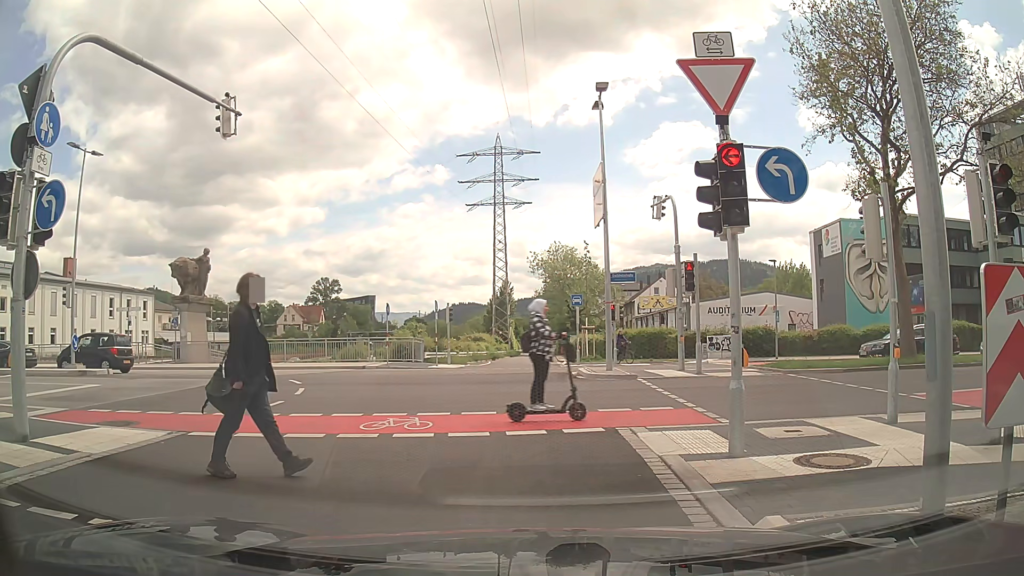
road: trunk_link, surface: asphalt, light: Day
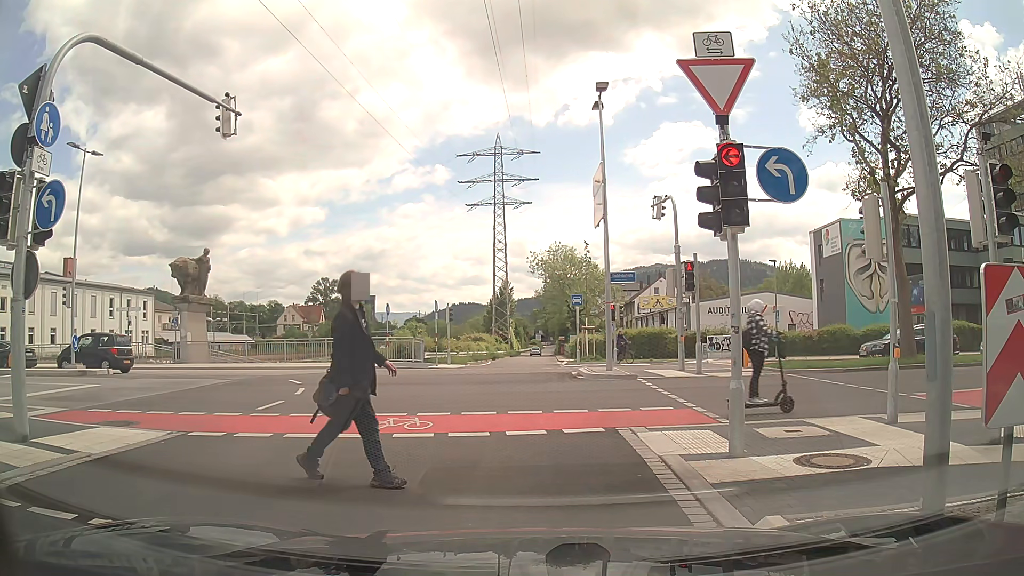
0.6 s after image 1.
(0.0, 0.0) m; 0°
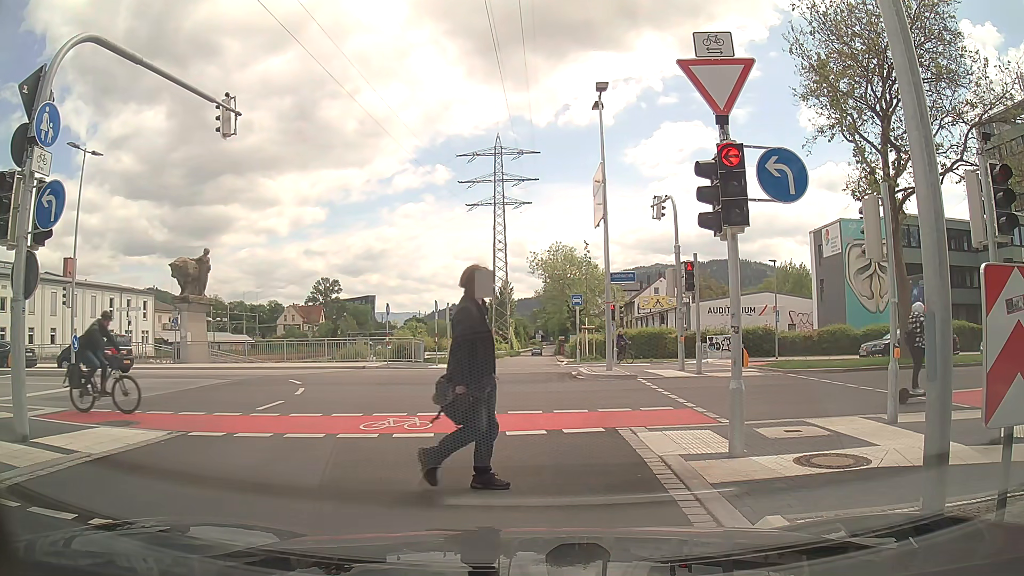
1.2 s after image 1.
(0.0, 0.0) m; 0°
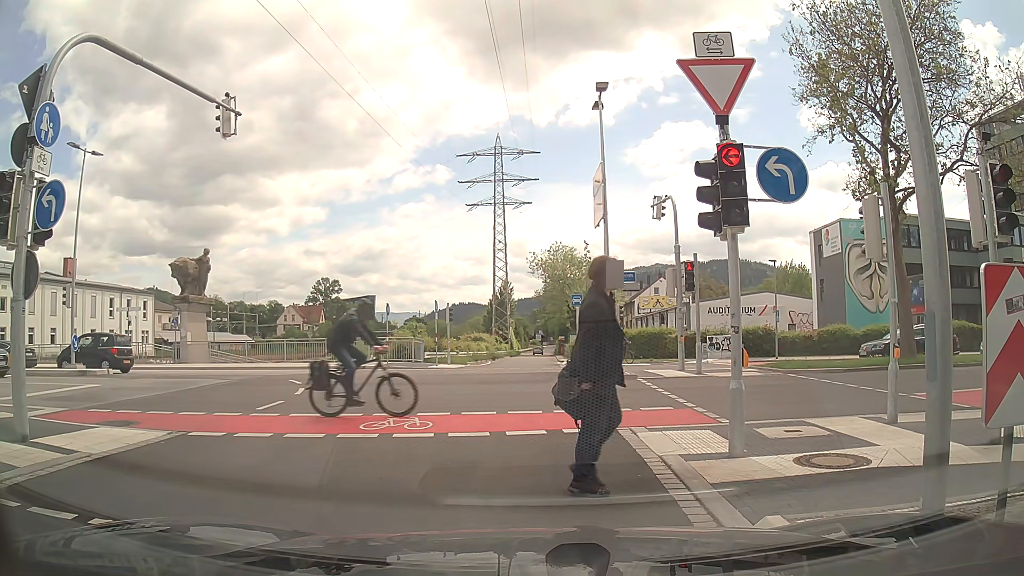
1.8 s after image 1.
(0.0, 0.0) m; 0°
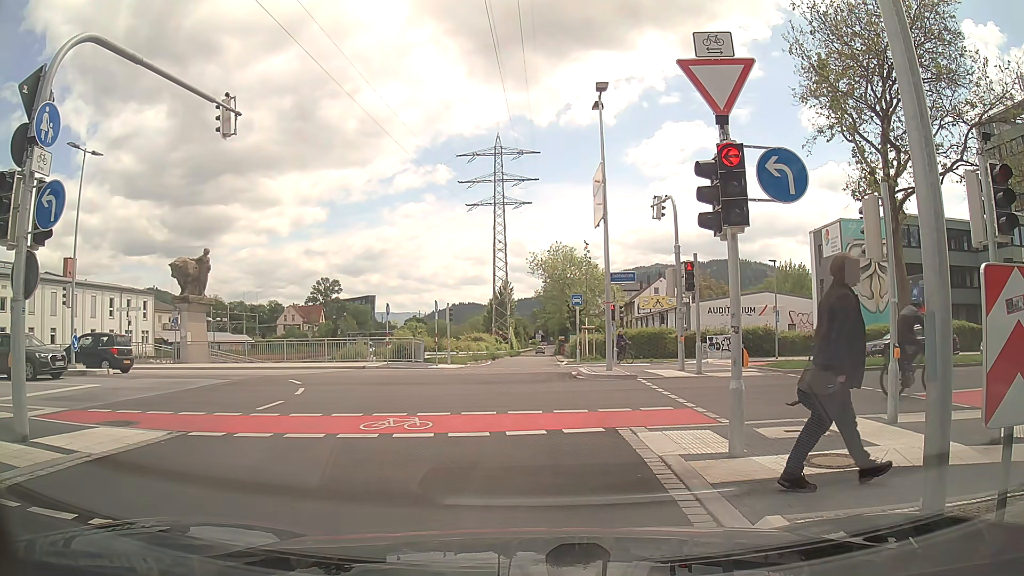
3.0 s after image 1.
(0.0, 0.0) m; 0°
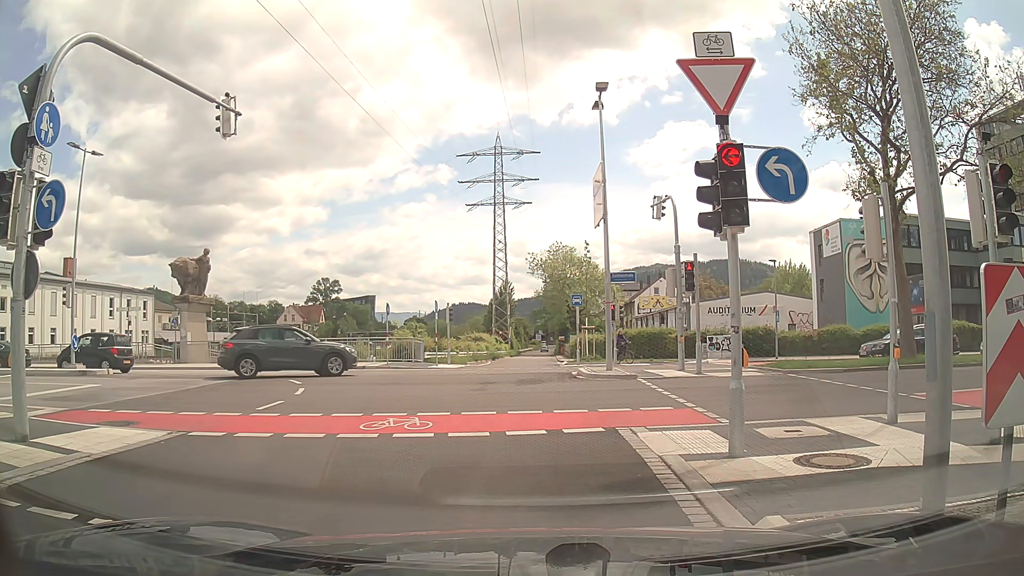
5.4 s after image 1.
(0.0, 0.0) m; 0°
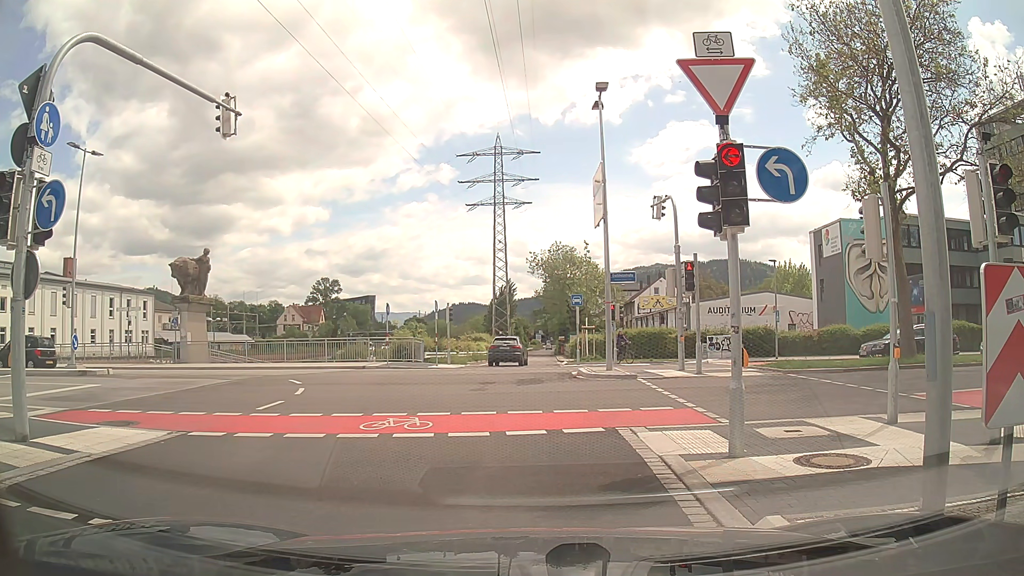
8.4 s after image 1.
(0.0, 0.0) m; 0°
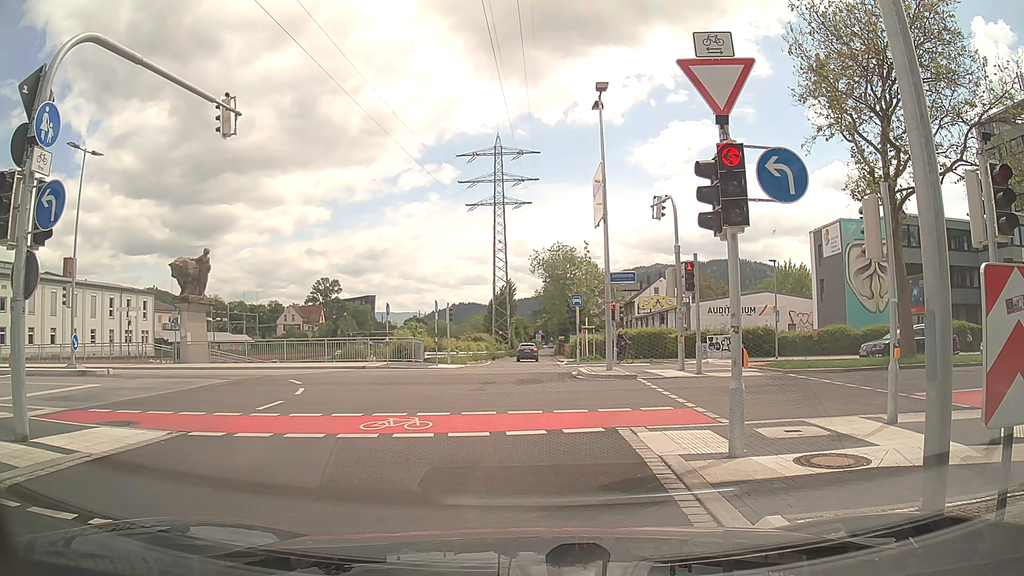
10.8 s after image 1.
(0.0, 0.0) m; 0°
